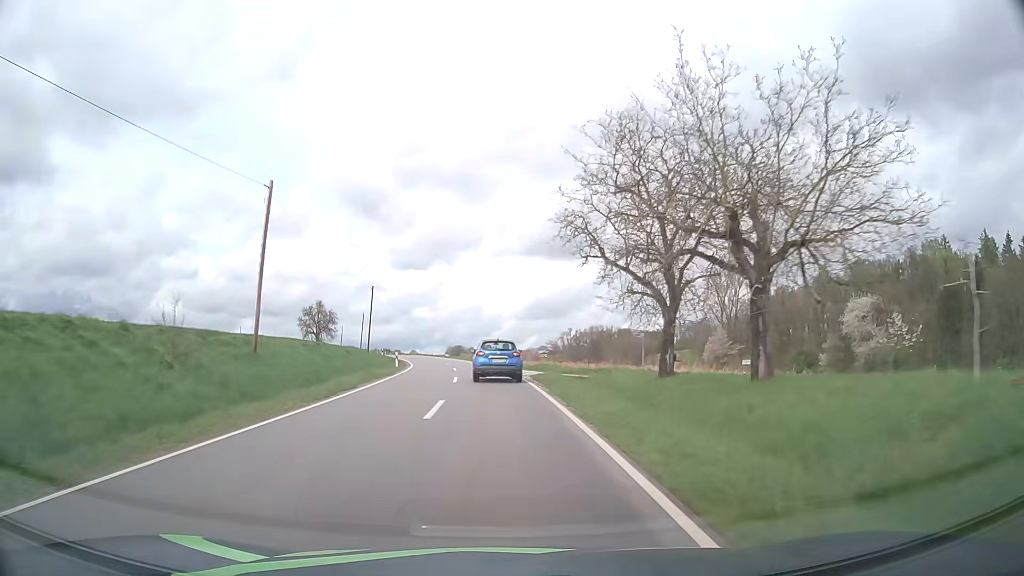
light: Day
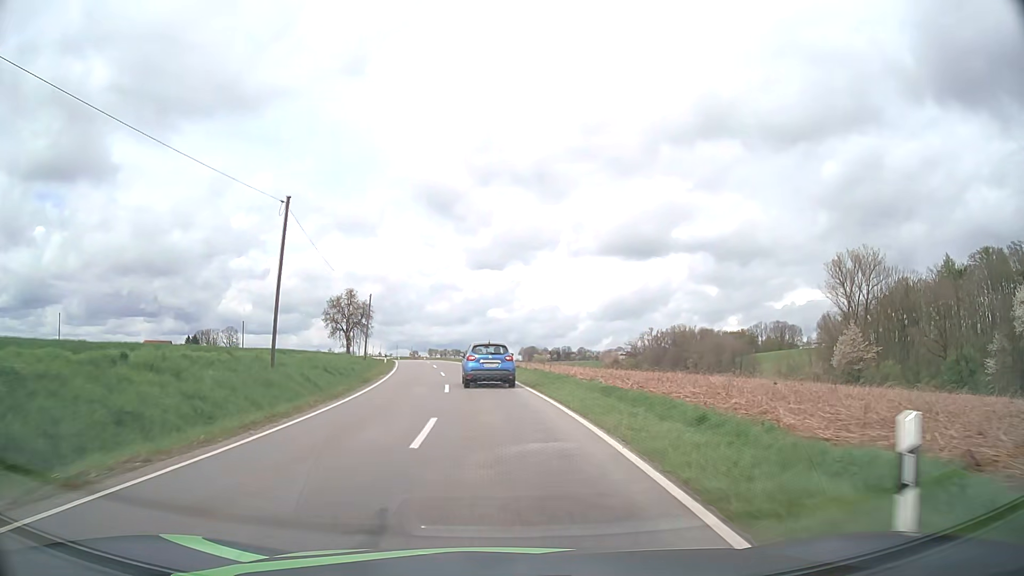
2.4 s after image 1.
(-1.6, +39.5) m; -6°
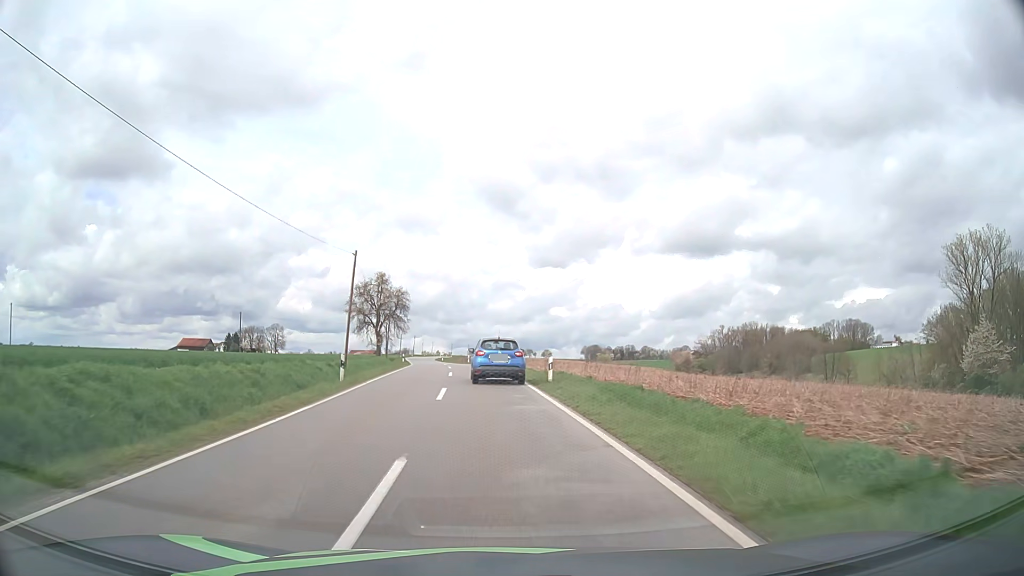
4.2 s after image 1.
(-1.4, +29.0) m; -5°
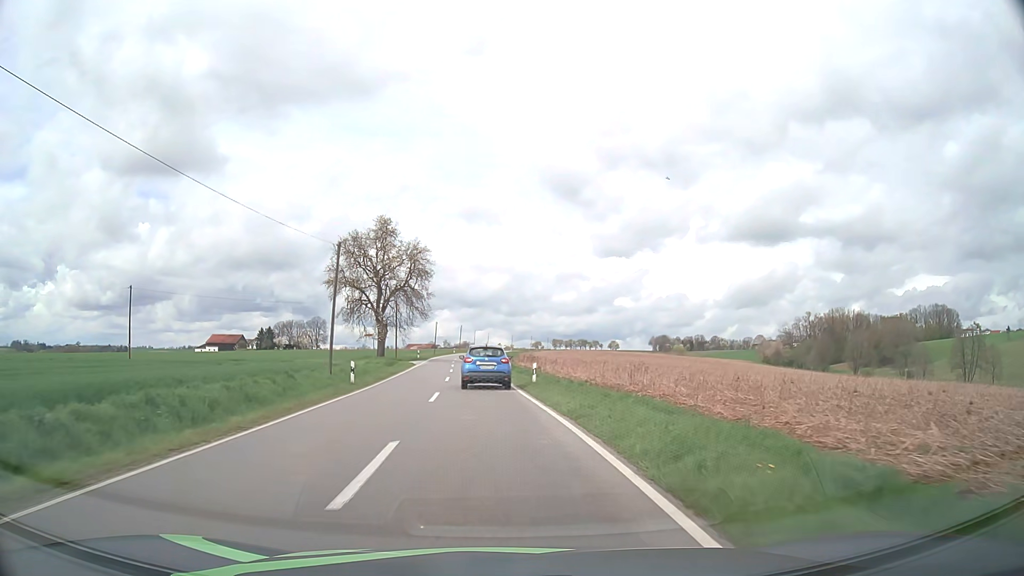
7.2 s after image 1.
(-2.5, +46.9) m; -5°
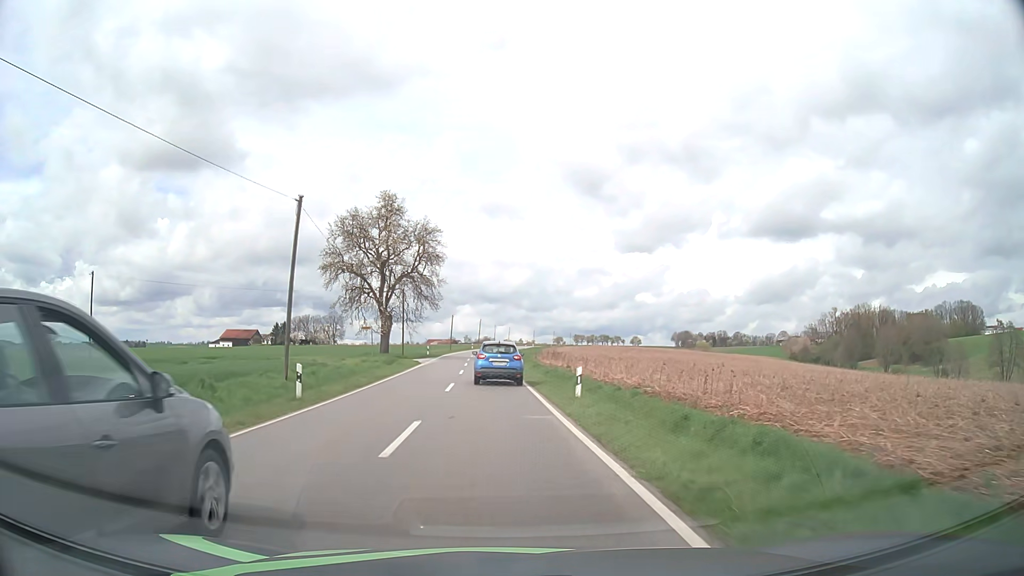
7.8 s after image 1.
(-0.1, +9.4) m; -2°
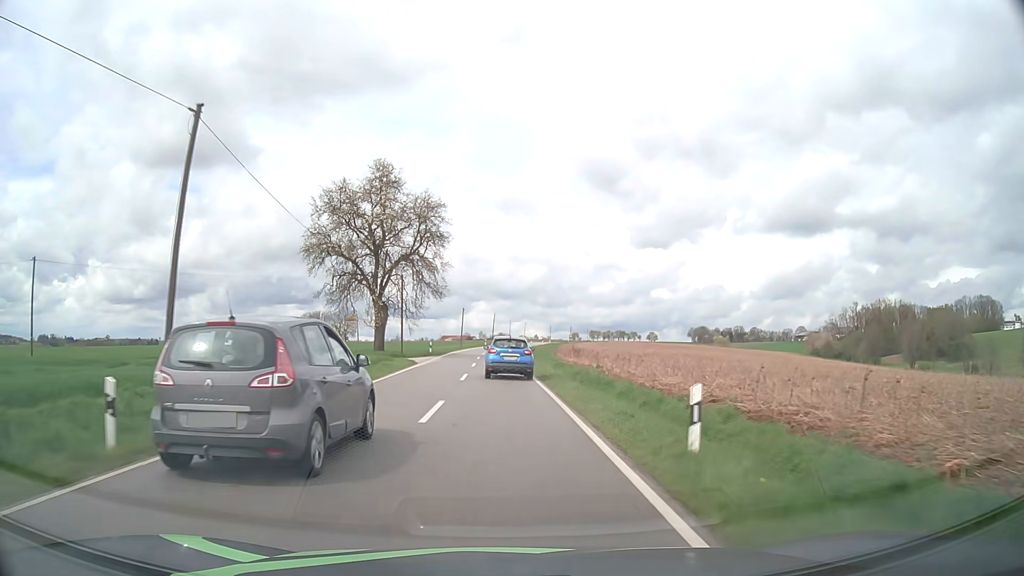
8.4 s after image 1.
(-0.1, +9.4) m; -1°
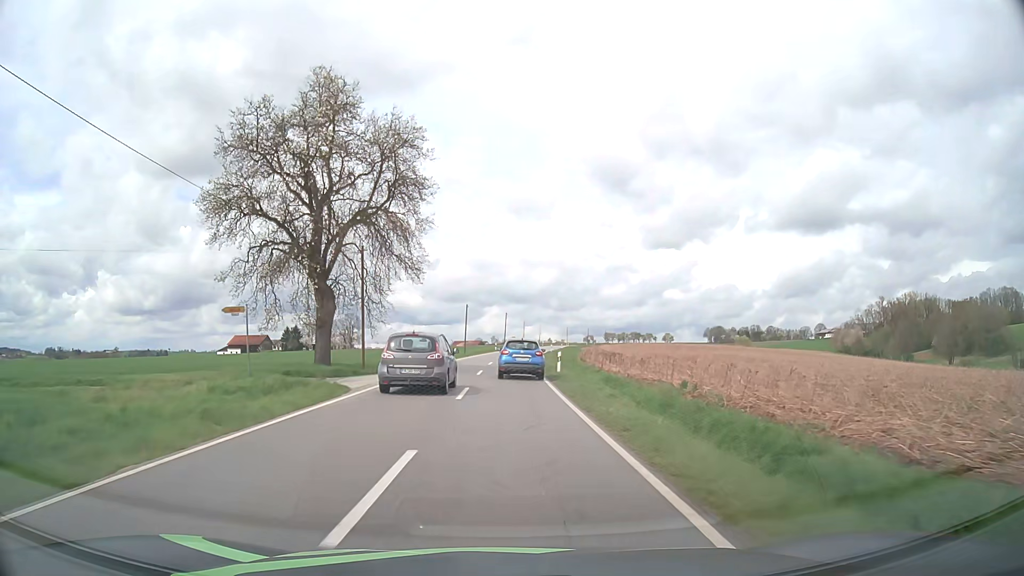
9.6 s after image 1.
(-0.2, +19.0) m; -1°
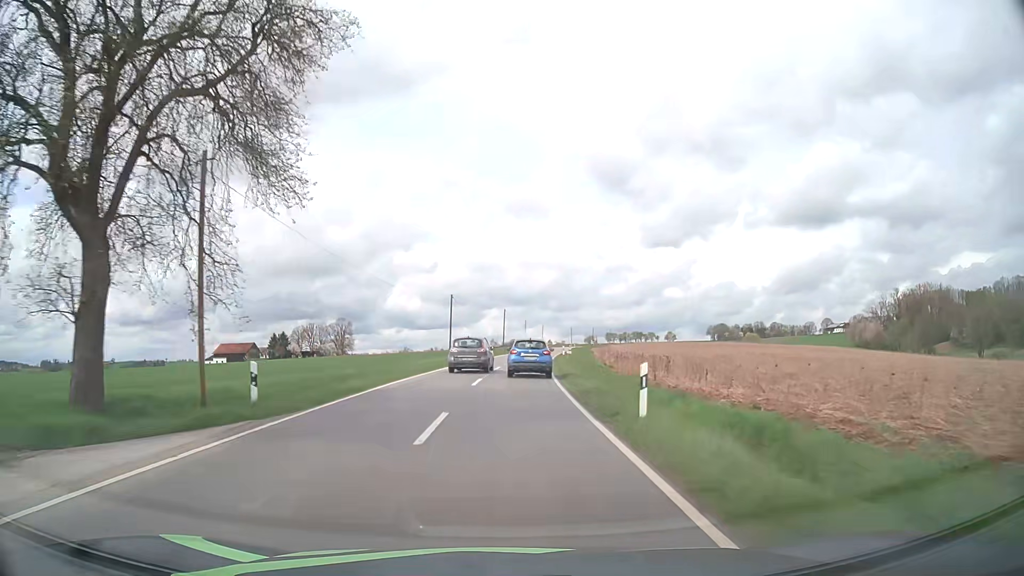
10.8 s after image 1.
(0.0, +19.2) m; 0°
(0, +10) (0, +20) (0, +30) (+1, +40) (+2, +50) (+2, +60) (+3, +70) (+4, +80) (+5, +90) (+7, +100) m
